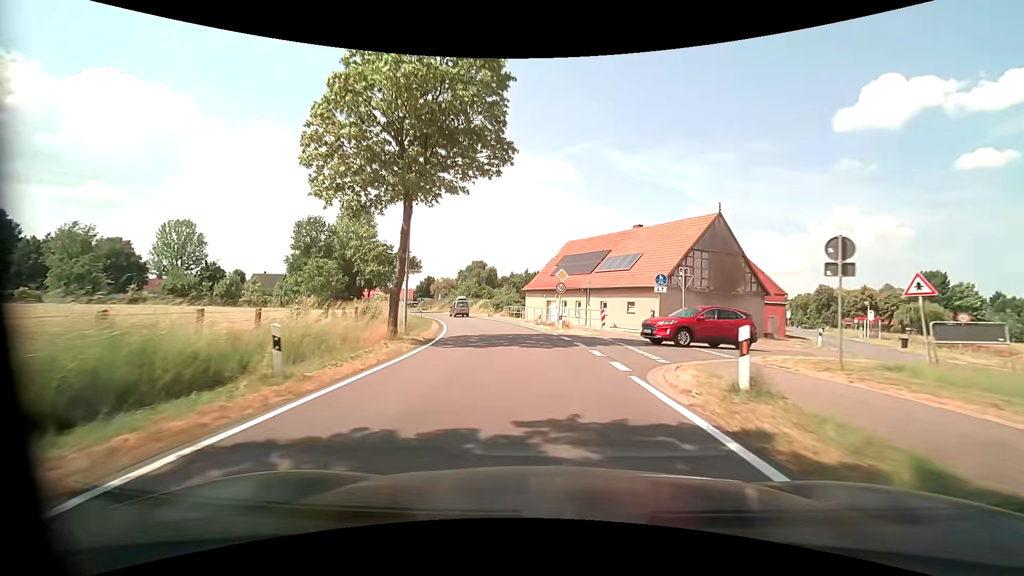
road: tertiary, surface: asphalt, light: Day
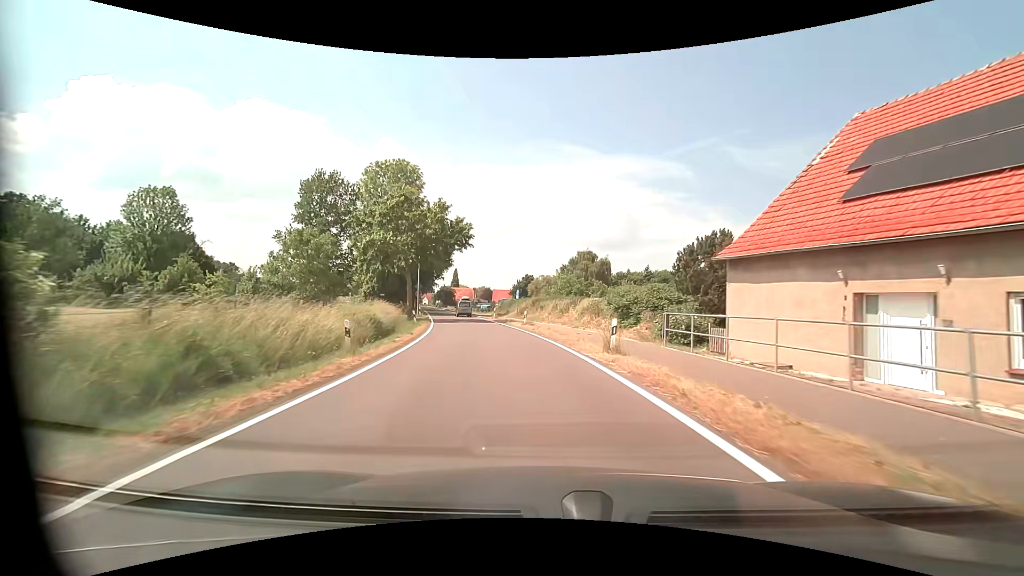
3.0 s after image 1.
(-4.4, +38.4) m; -13°
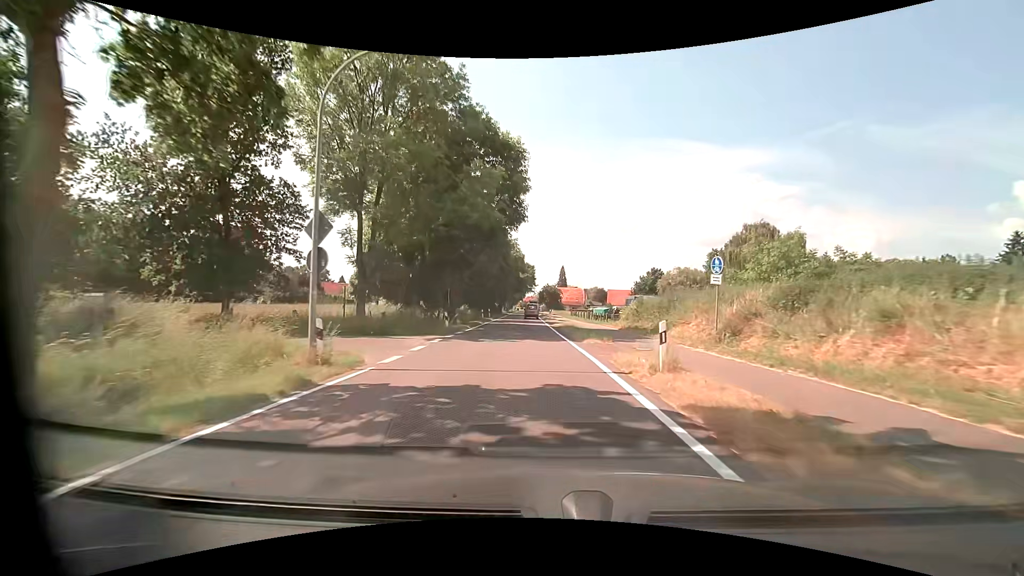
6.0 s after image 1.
(-4.5, +38.5) m; -12°
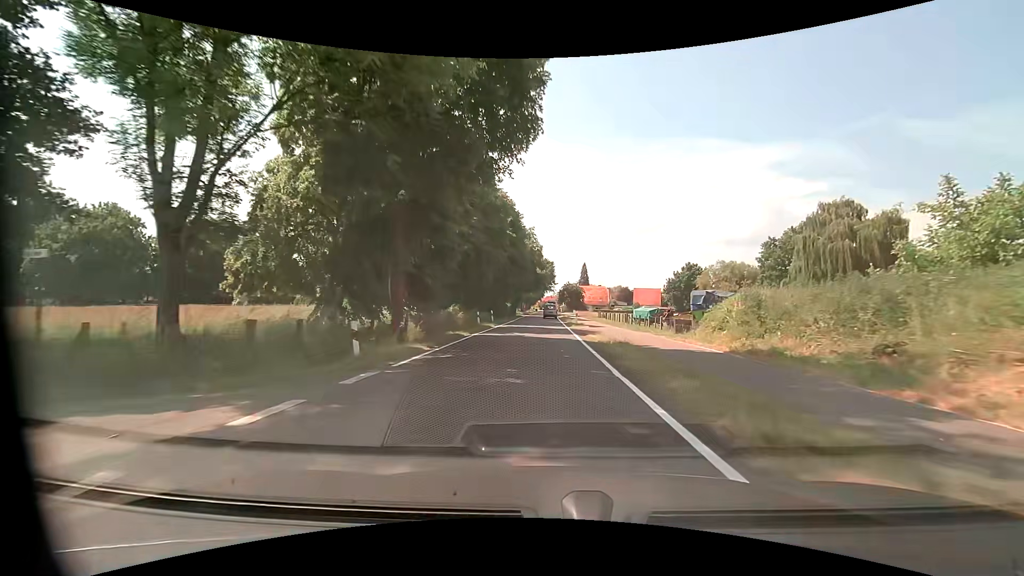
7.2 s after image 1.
(-0.4, +15.6) m; -2°
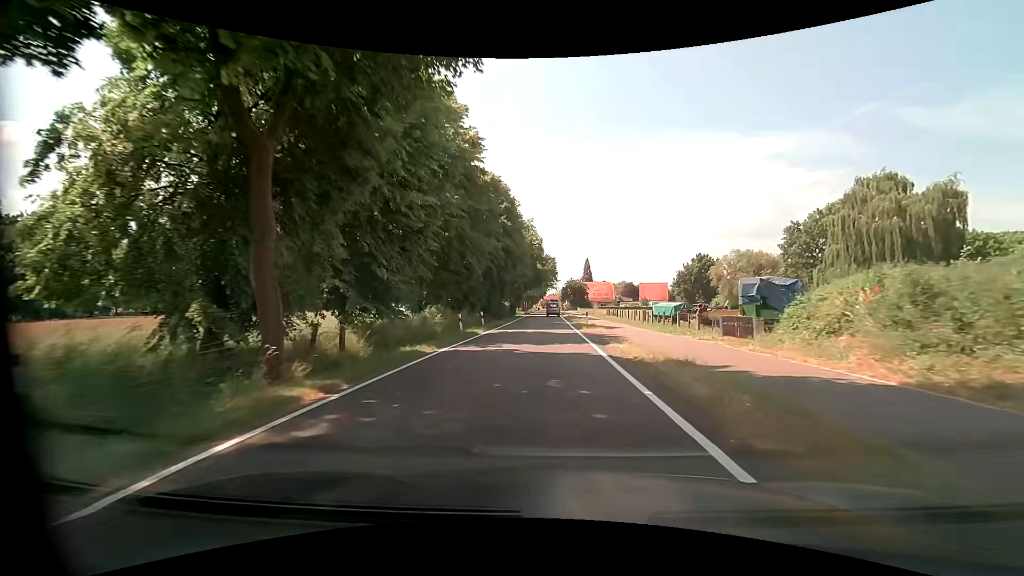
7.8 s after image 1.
(0.0, +7.8) m; 0°
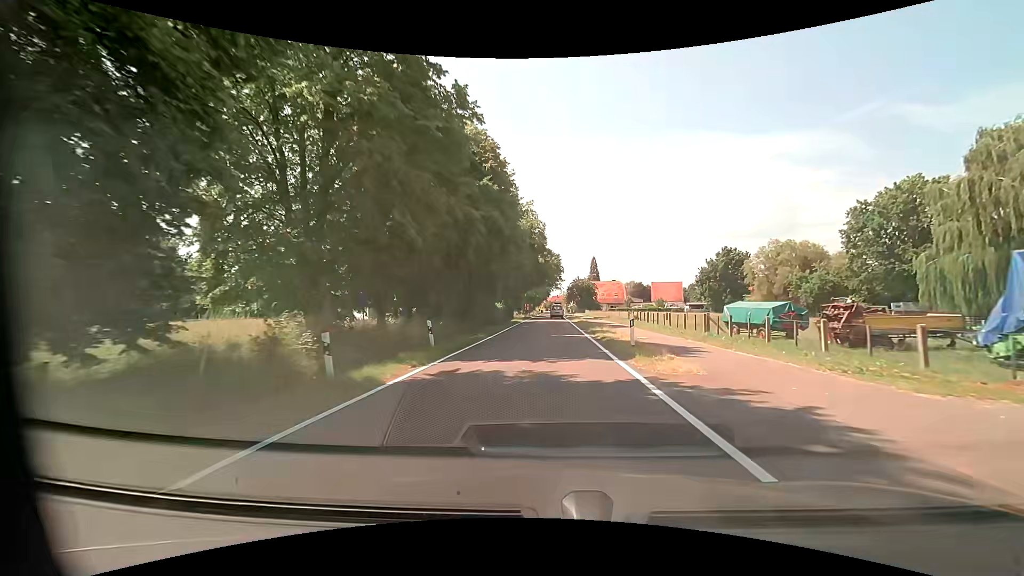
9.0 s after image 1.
(-0.2, +15.6) m; -1°
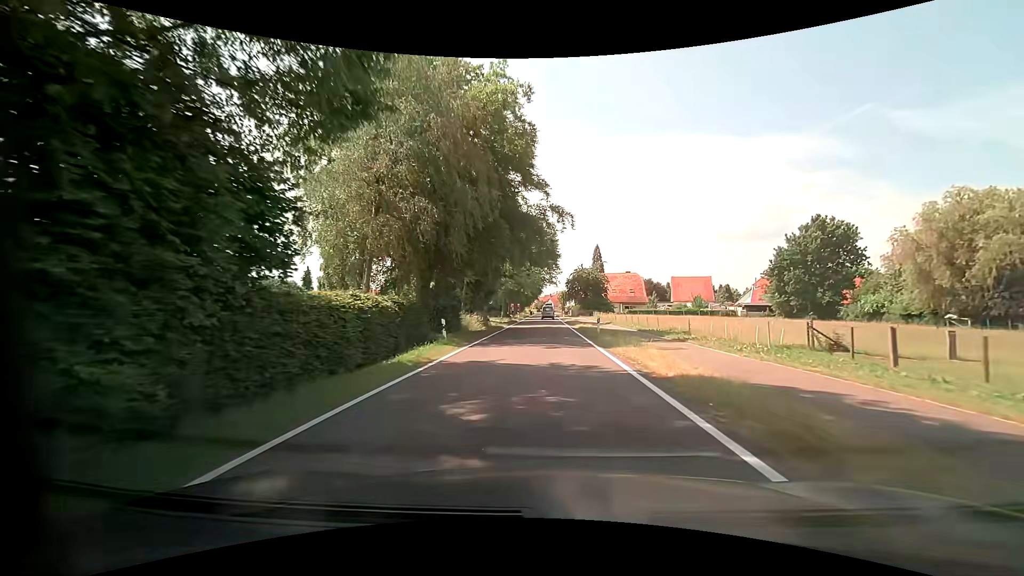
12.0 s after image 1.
(+0.5, +39.1) m; +1°
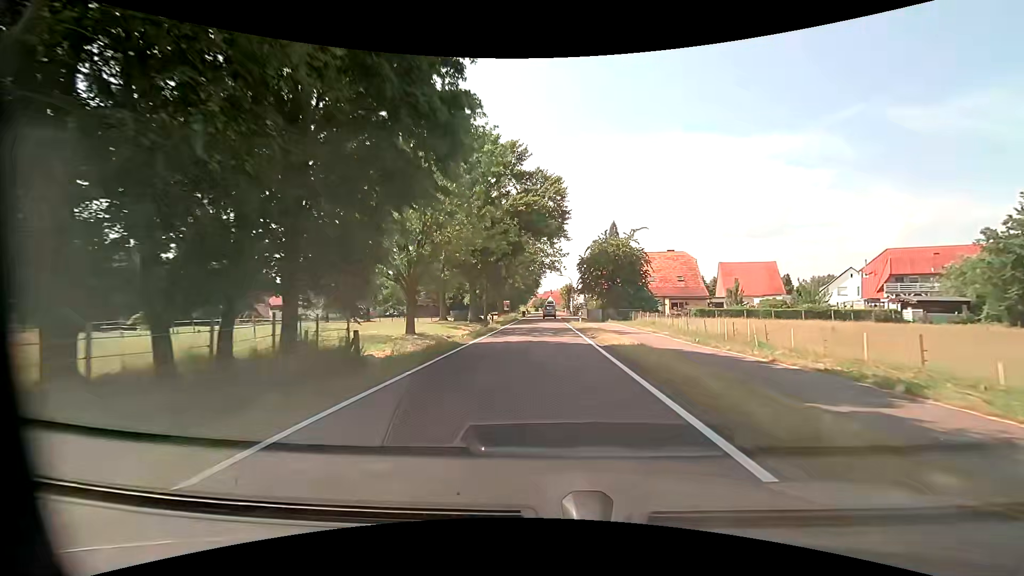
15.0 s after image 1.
(+0.2, +38.9) m; 0°
(0, +10) (0, +20) (0, +30) (0, +40) (0, +50) (0, +60) (0, +70) (0, +80) (0, +90) (0, +100) m
